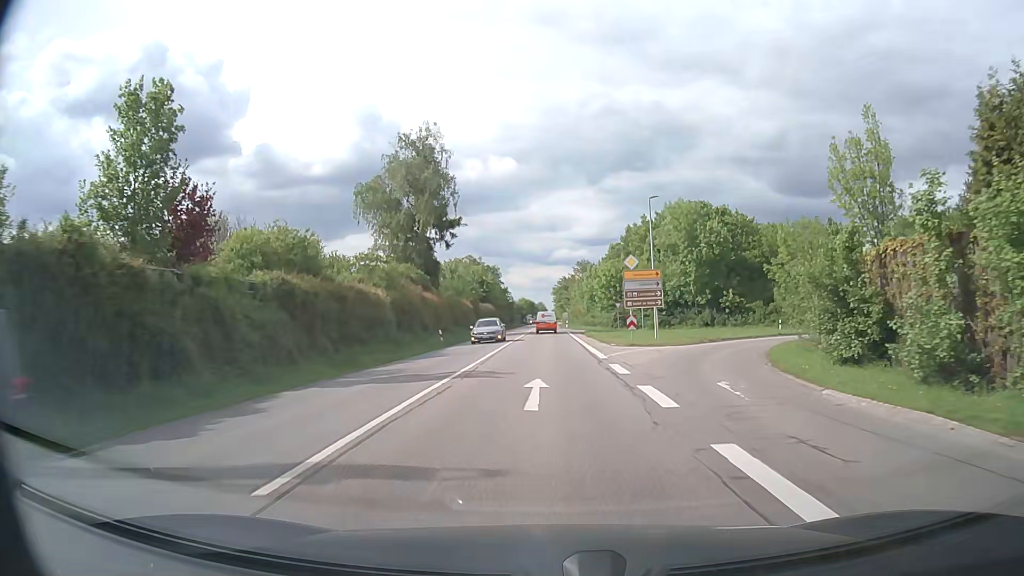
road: secondary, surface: asphalt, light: Day
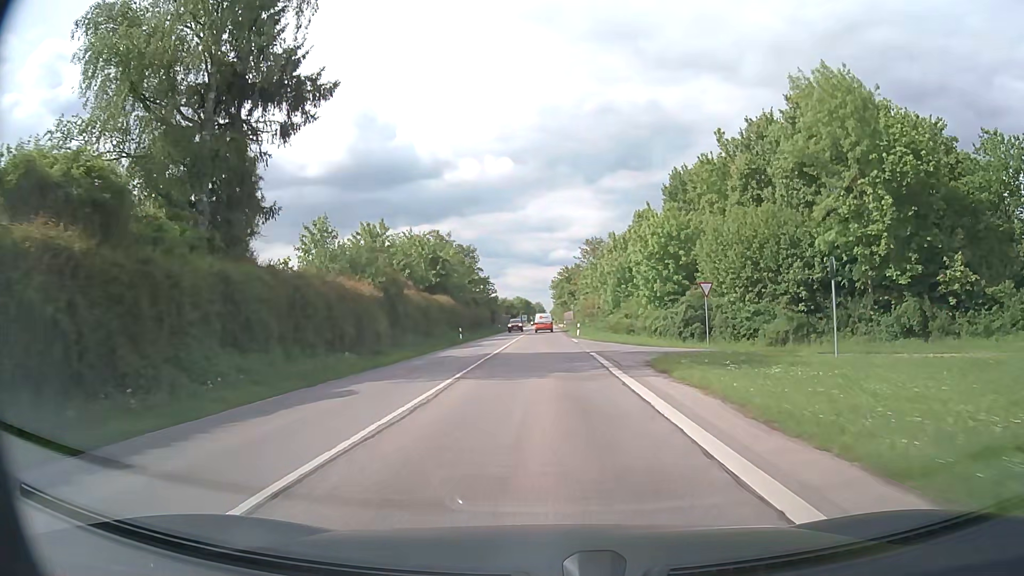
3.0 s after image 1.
(+0.5, +40.6) m; +1°
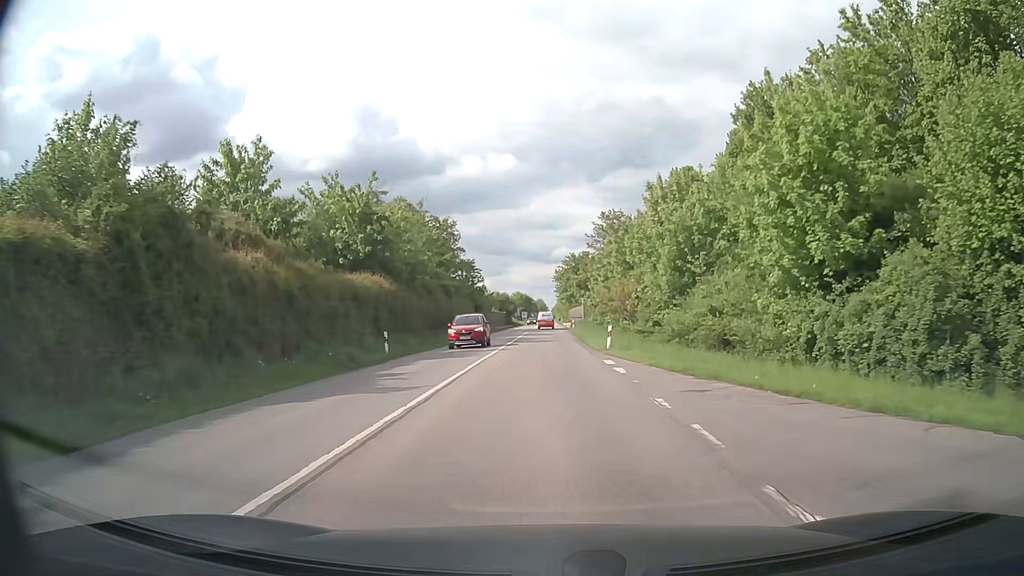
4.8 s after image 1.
(0.0, +24.3) m; 0°
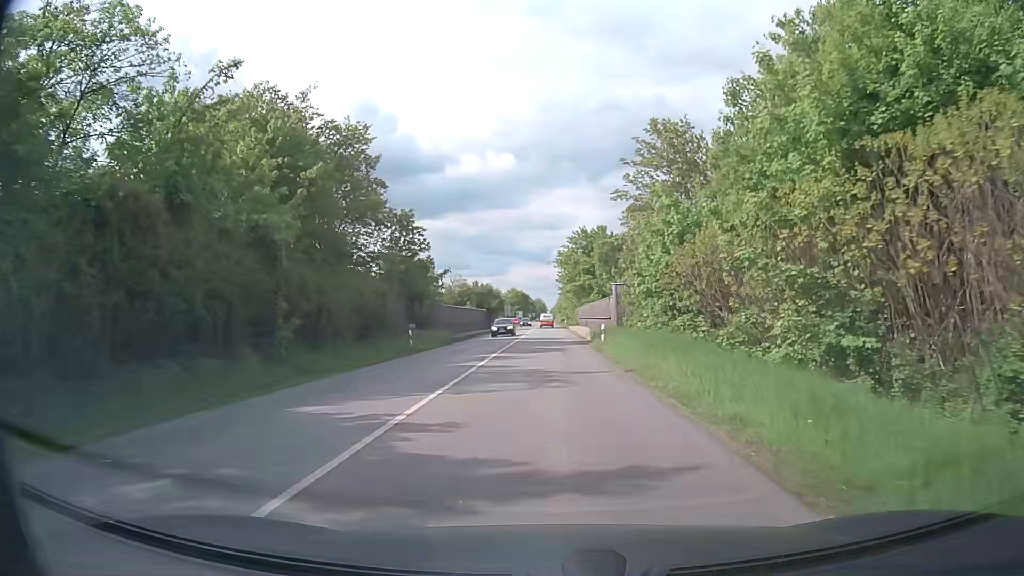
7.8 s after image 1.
(0.0, +37.0) m; 0°
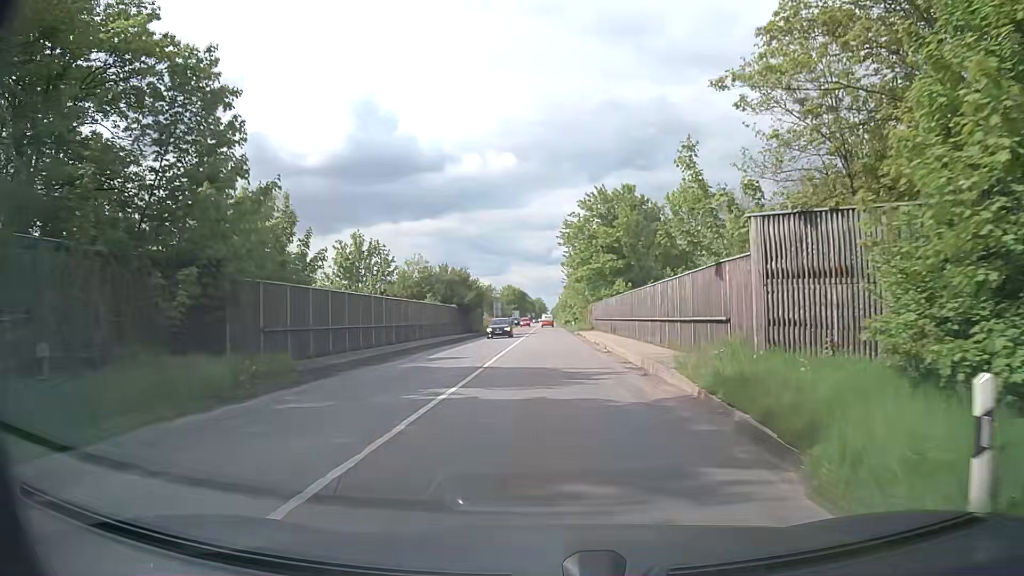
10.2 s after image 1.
(+0.2, +28.1) m; +1°
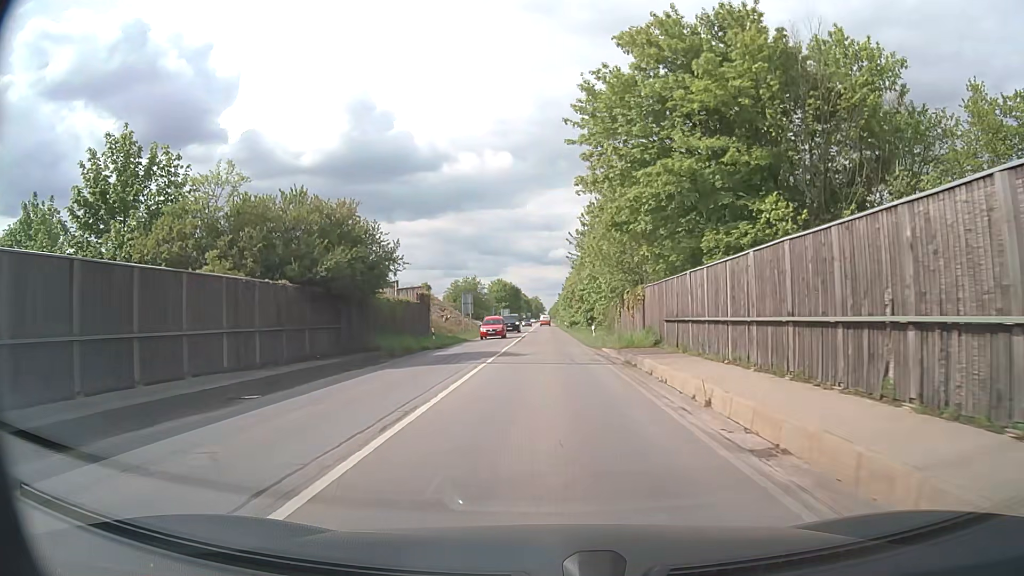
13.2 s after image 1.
(-0.3, +36.4) m; 0°
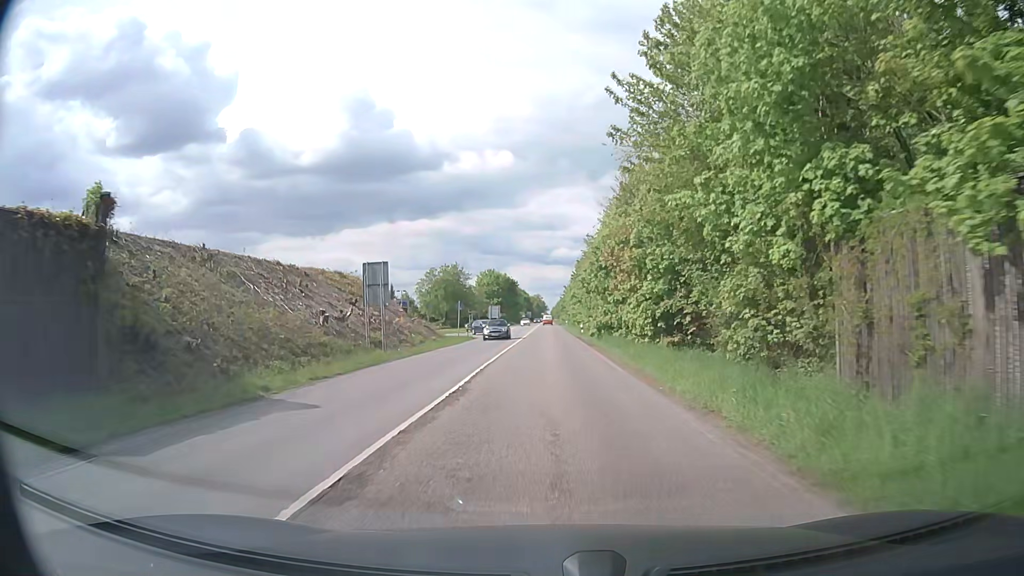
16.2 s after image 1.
(-0.2, +36.9) m; -1°
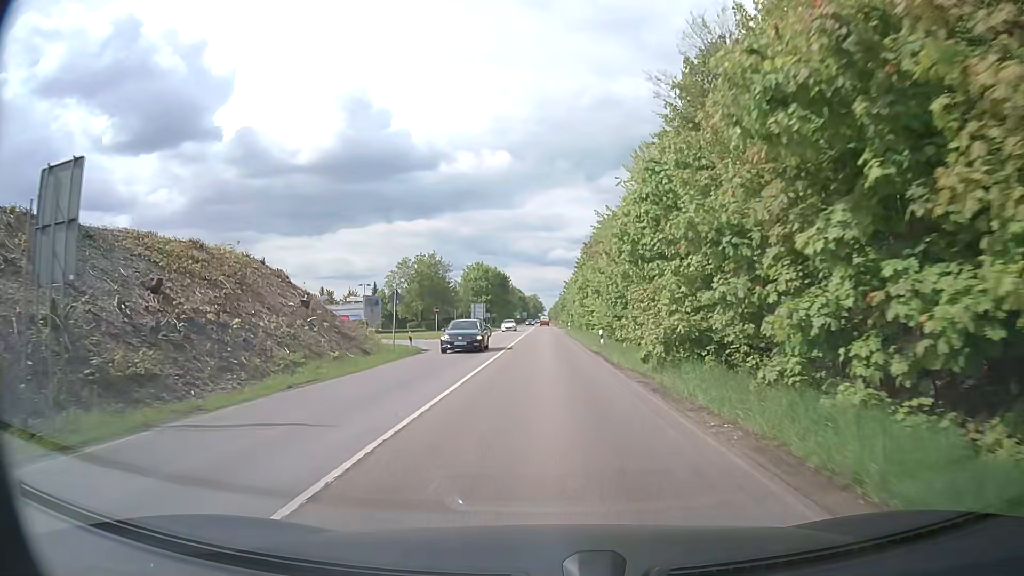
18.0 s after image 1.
(+0.2, +21.9) m; +1°
(0, +10) (0, +20) (0, +30) (0, +40) (0, +50) (0, +60) (0, +70) (0, +80) (0, +90) (-1, +100) m
